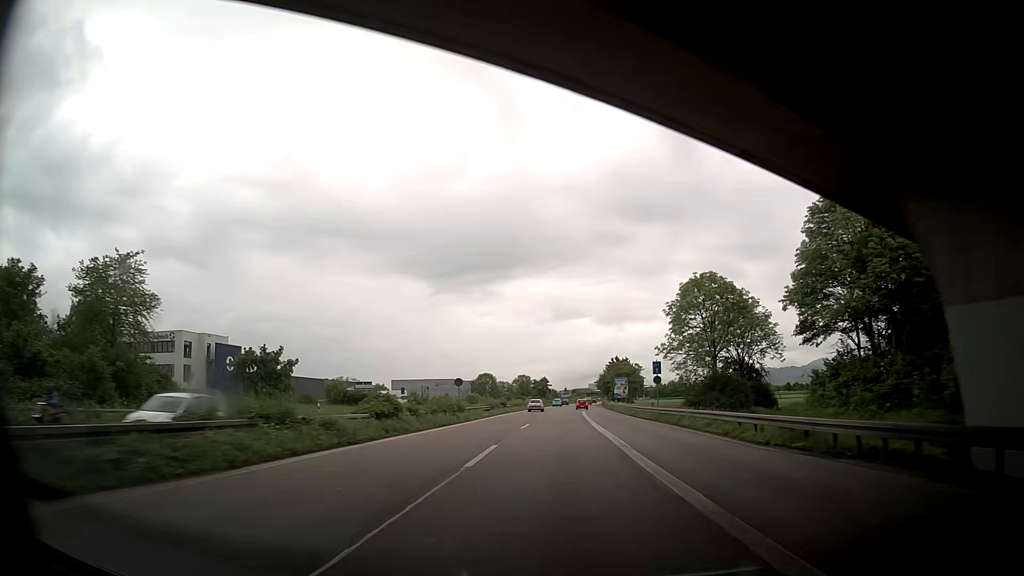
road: trunk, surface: asphalt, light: Day
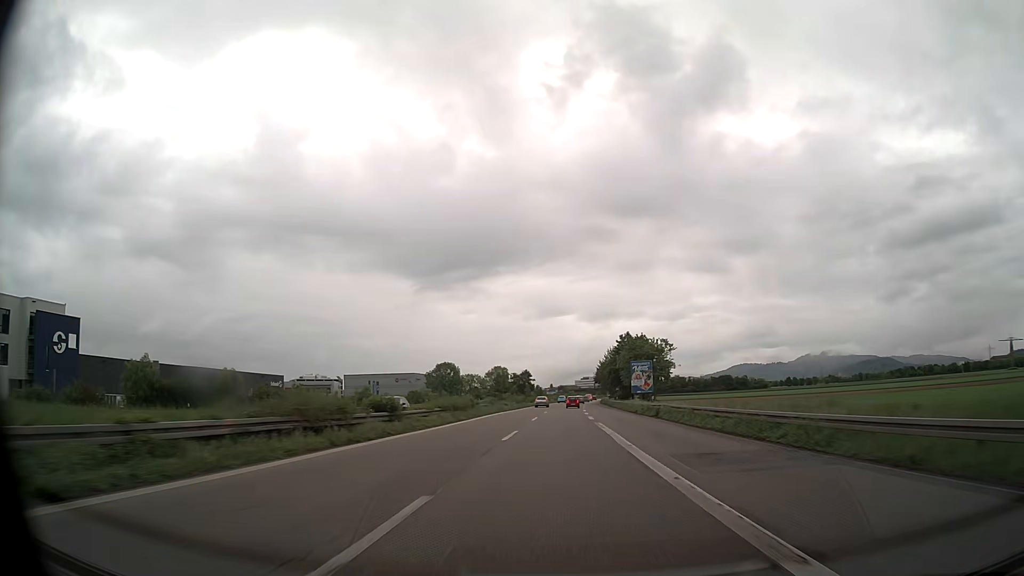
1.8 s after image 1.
(+0.3, +46.5) m; +2°
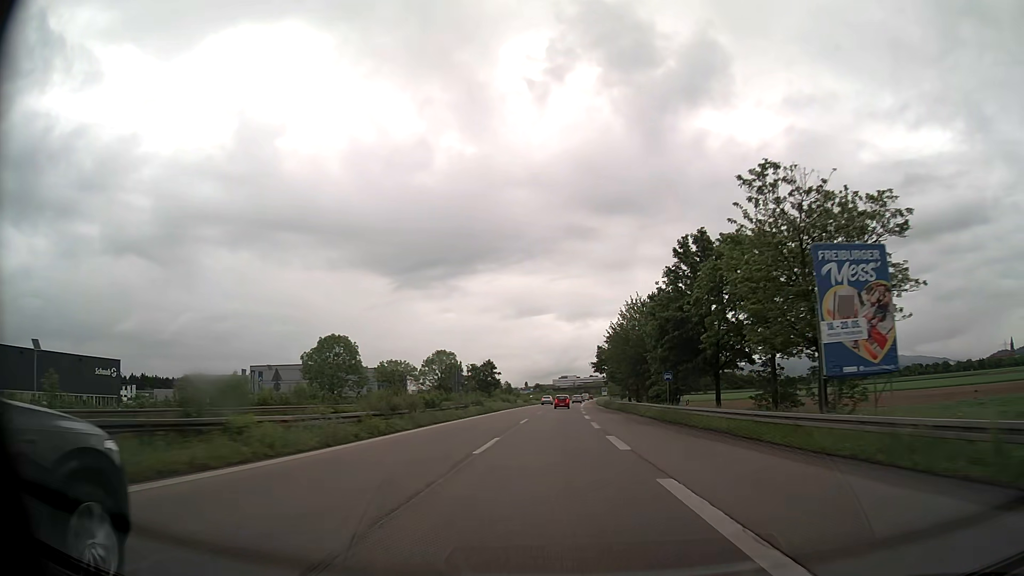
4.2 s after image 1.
(+1.0, +60.1) m; +2°
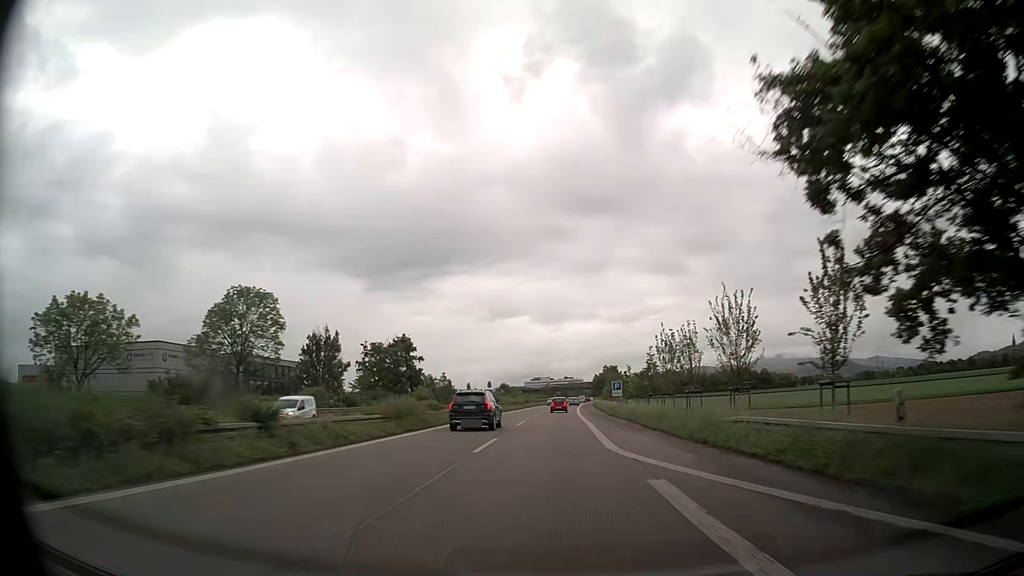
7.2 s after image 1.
(+1.3, +72.1) m; +2°
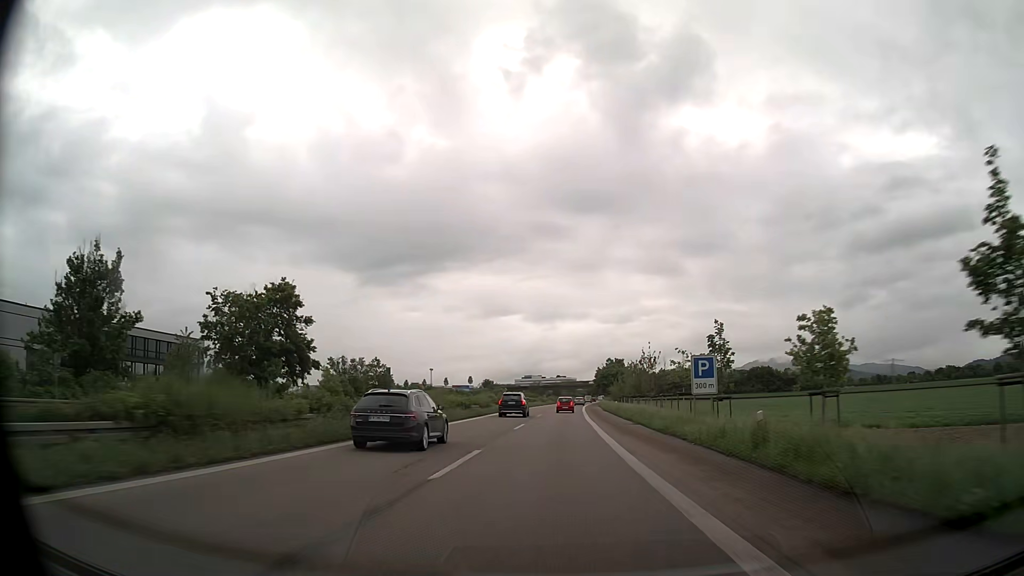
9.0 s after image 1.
(+0.2, +42.2) m; +1°
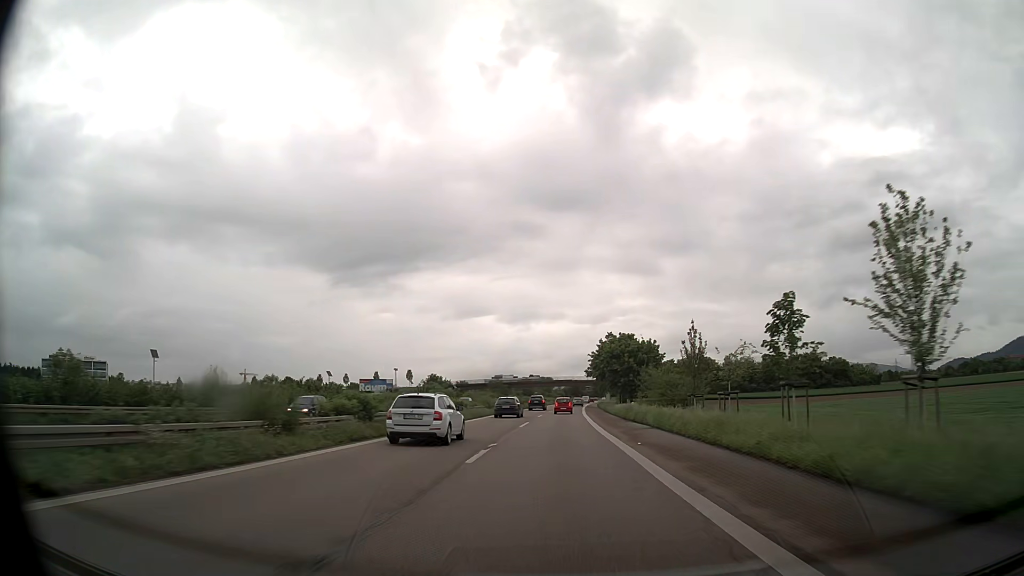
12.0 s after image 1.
(+1.2, +69.8) m; +2°
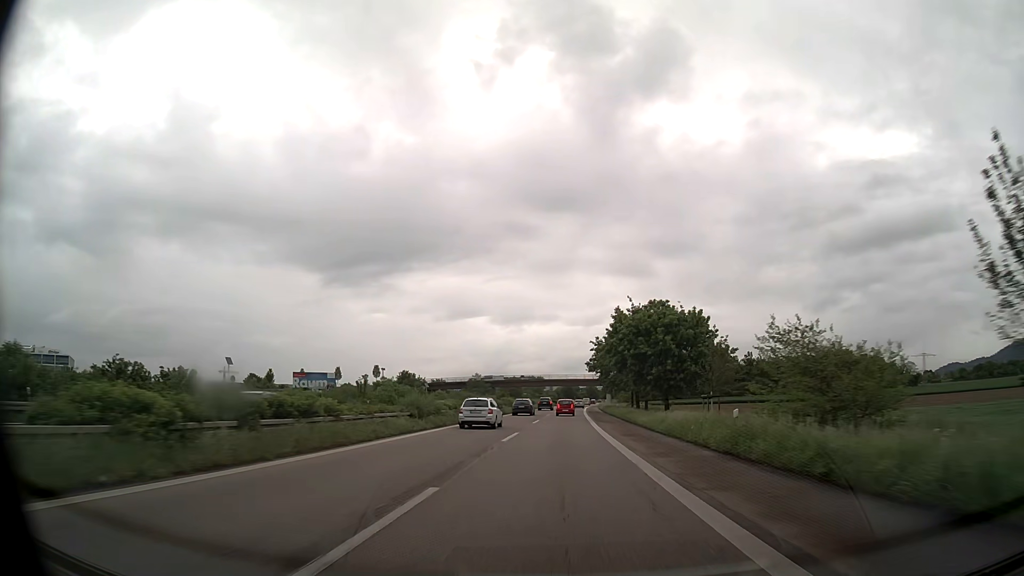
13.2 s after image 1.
(+0.2, +28.1) m; +1°
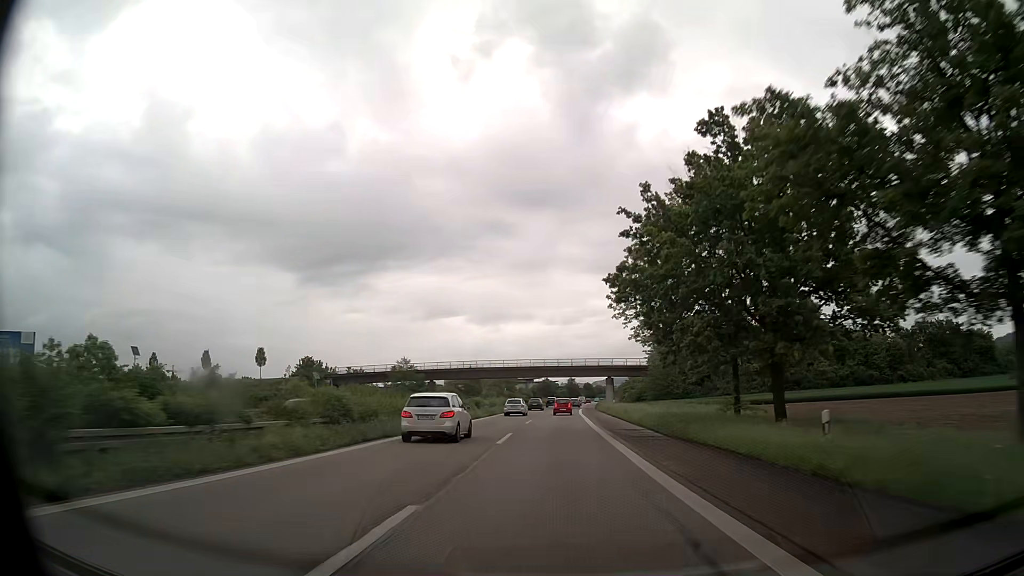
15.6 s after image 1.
(+0.8, +56.6) m; +2°
(0, +10) (0, +20) (0, +30) (0, +40) (+1, +50) (+1, +60) (+1, +70) (+1, +80) (+2, +90) (+2, +100) m
